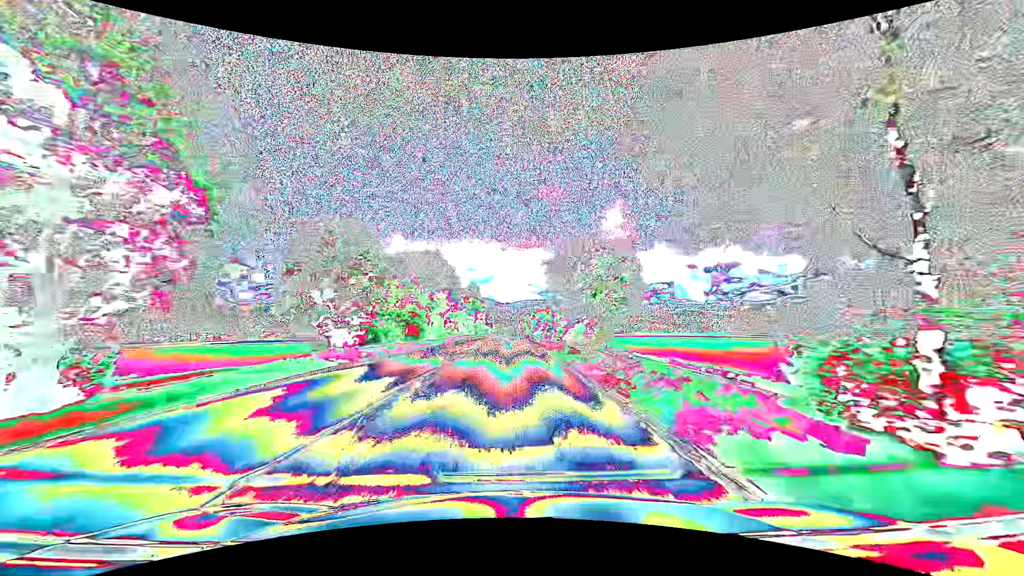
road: primary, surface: asphalt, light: Day
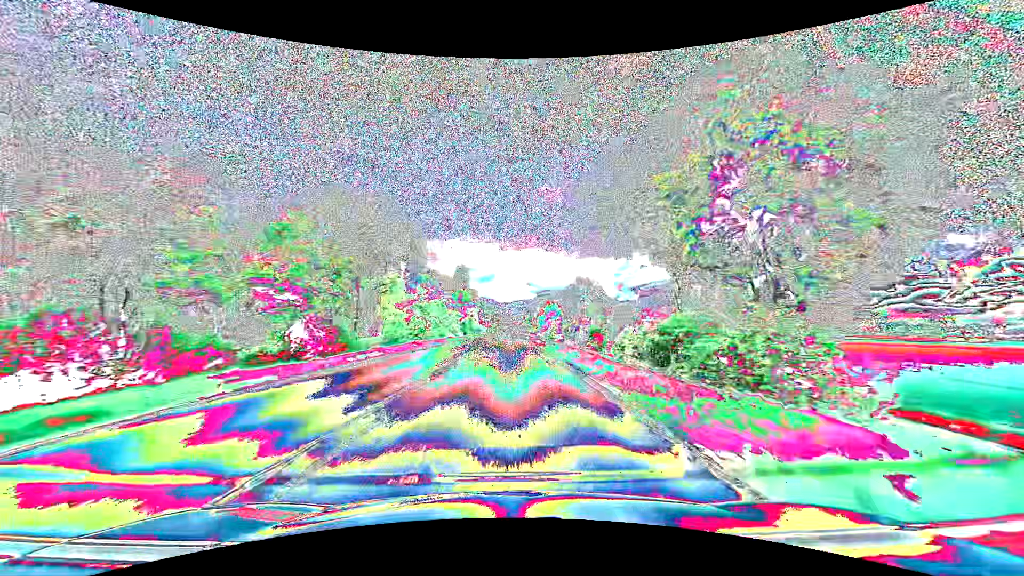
(0.0, +31.7) m; 0°
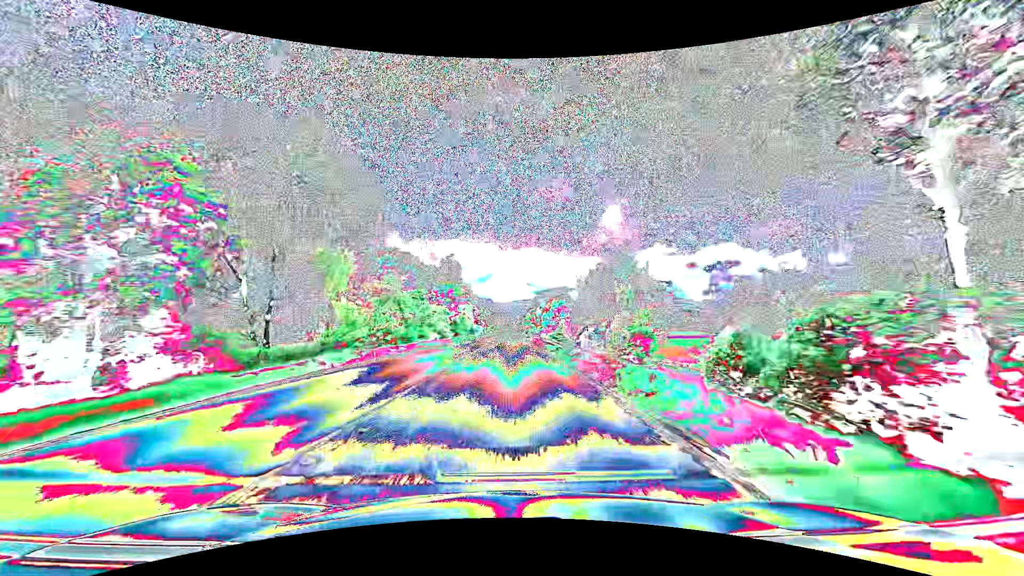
(0.0, +15.9) m; 0°
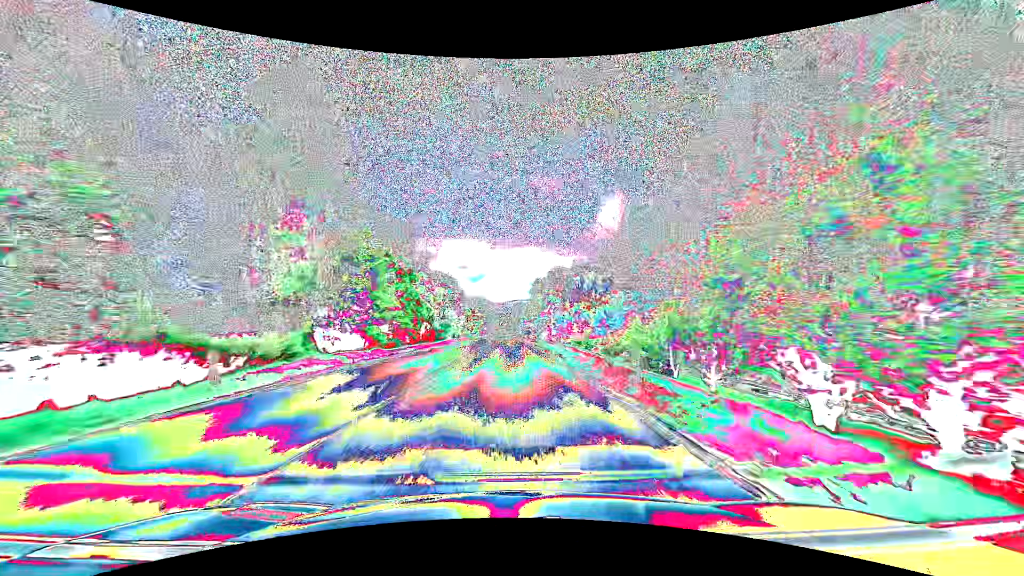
(+0.3, +63.5) m; +1°
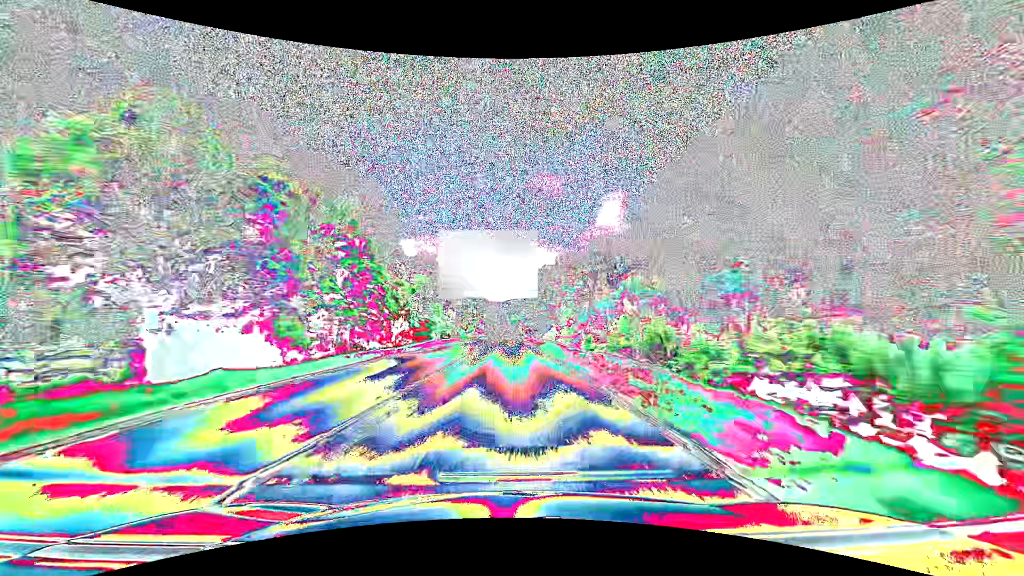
(0.0, +15.8) m; 0°
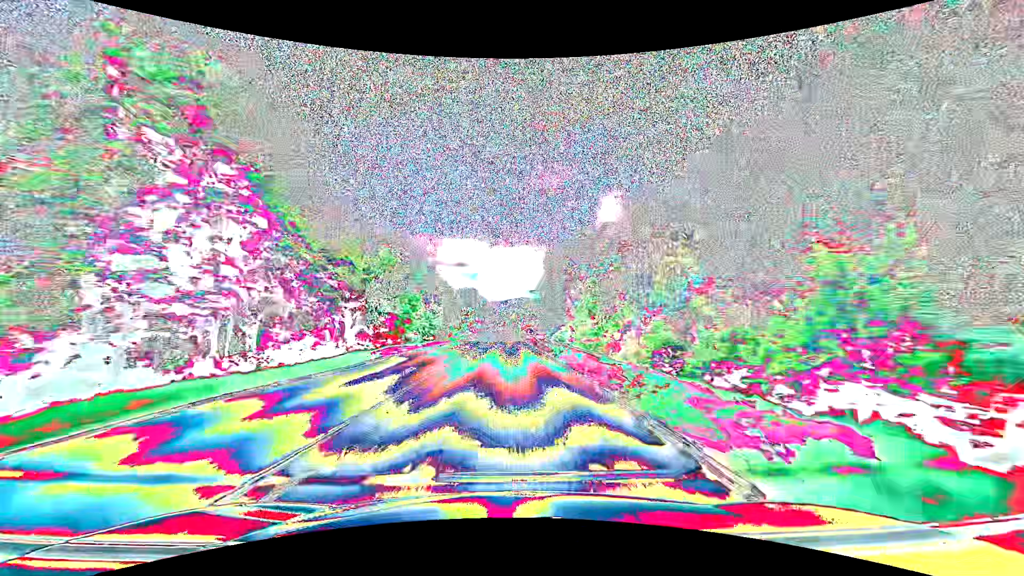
(0.0, +15.8) m; 0°
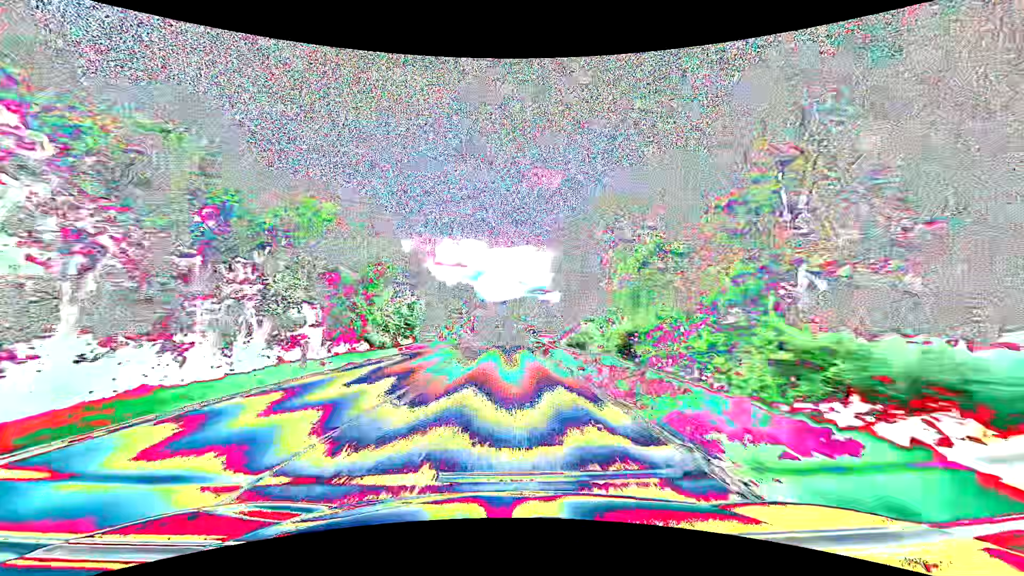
(+0.1, +15.8) m; 0°
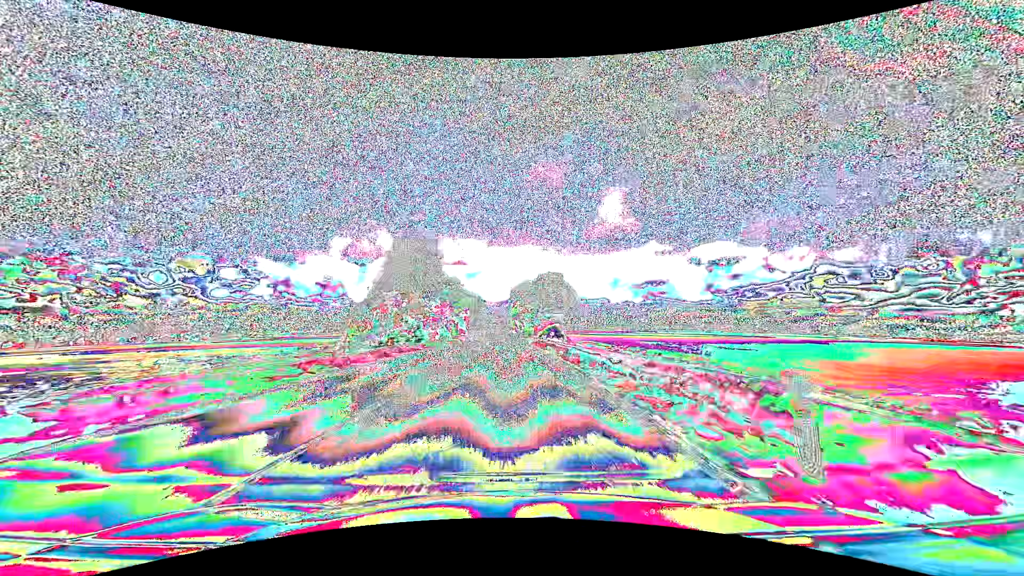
(+0.1, +63.4) m; 0°
(0, +10) (0, +20) (0, +30) (0, +40) (0, +50) (0, +60) (0, +70) (0, +80) (0, +90) (0, +100) m
